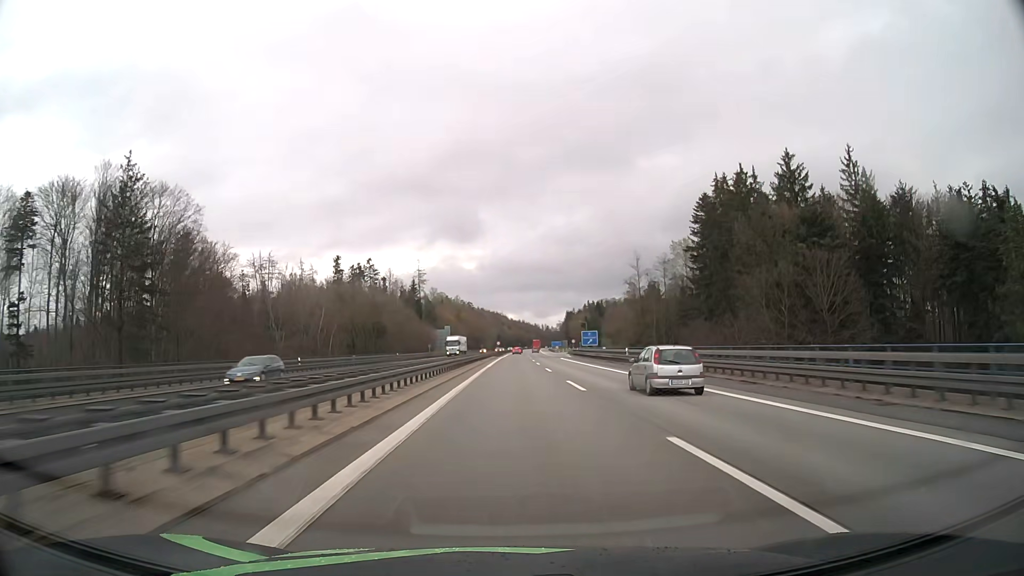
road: motorway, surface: asphalt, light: Day
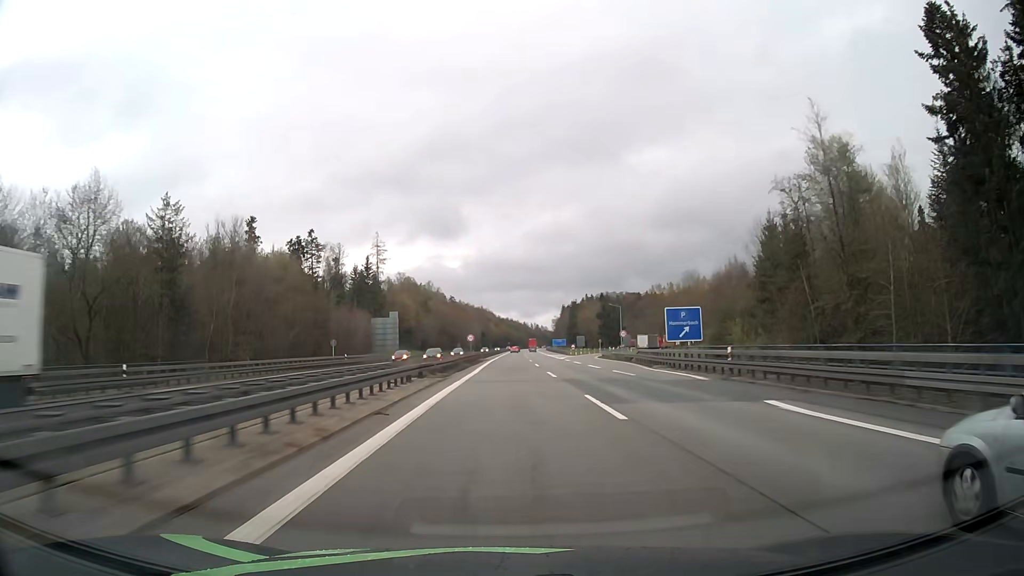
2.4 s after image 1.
(+0.6, +74.8) m; +1°
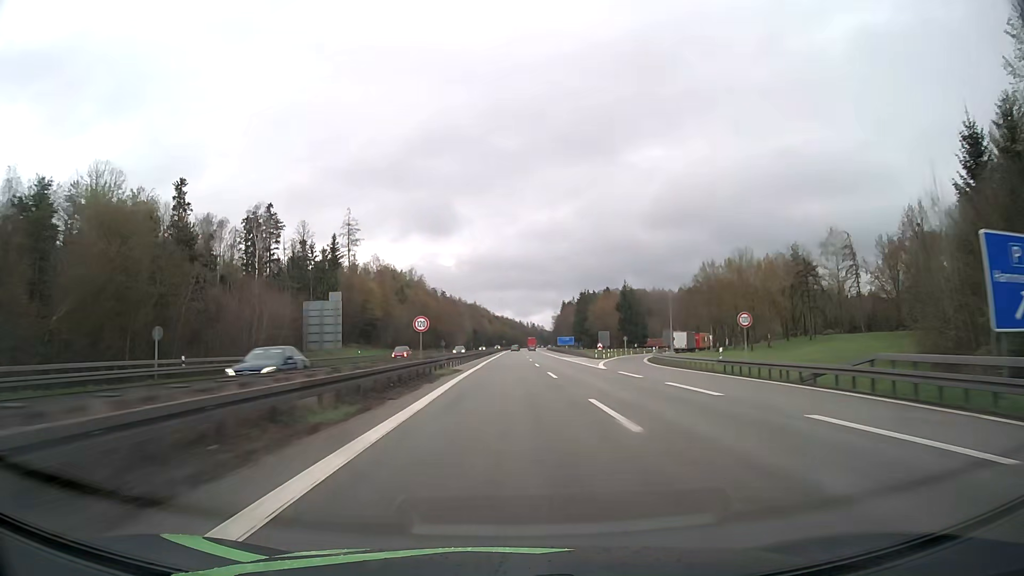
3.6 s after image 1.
(+0.1, +38.6) m; 0°
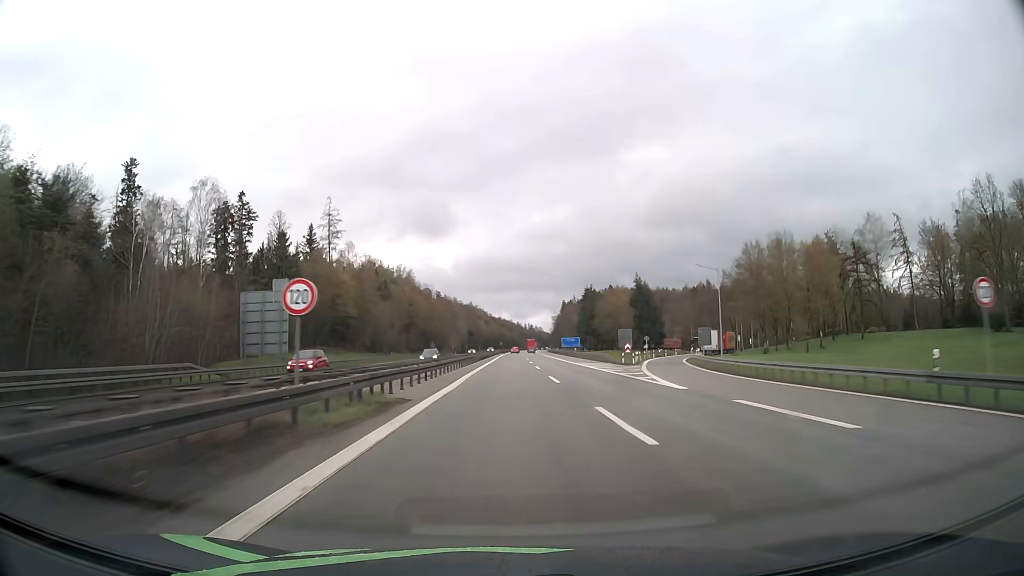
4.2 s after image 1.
(+0.1, +19.5) m; 0°
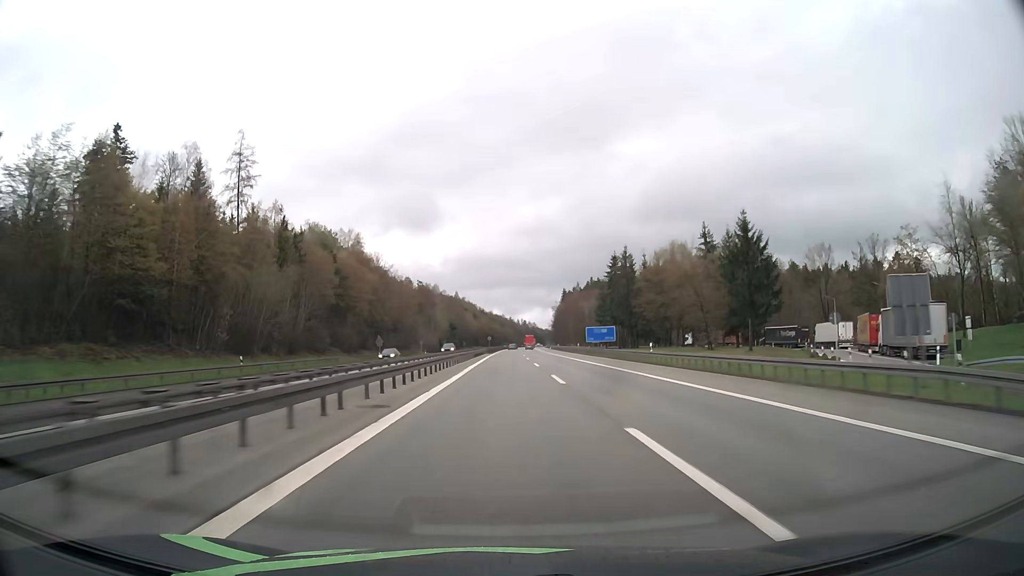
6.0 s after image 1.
(+0.4, +59.3) m; +1°
